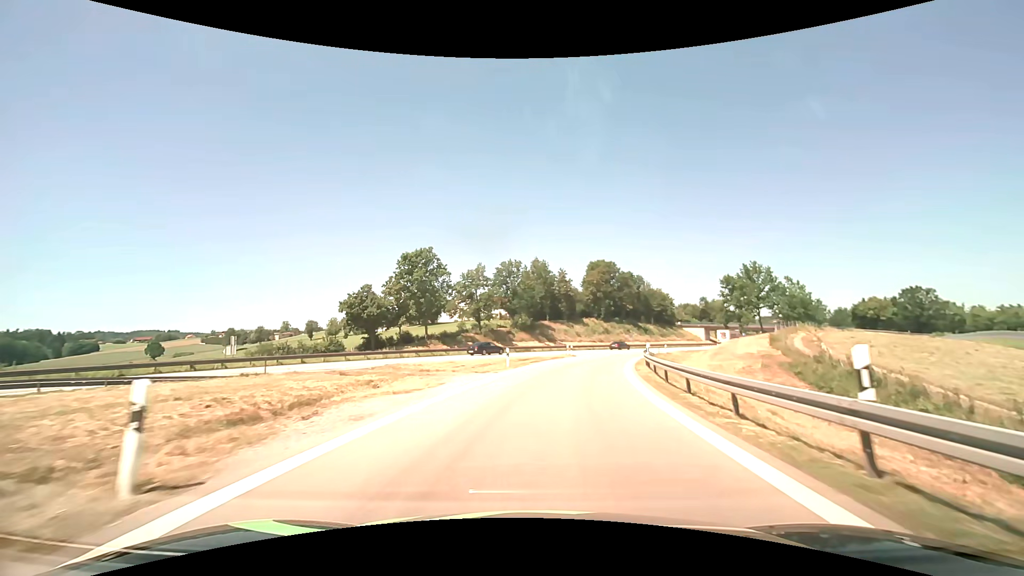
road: motorway_link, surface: asphalt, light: Day
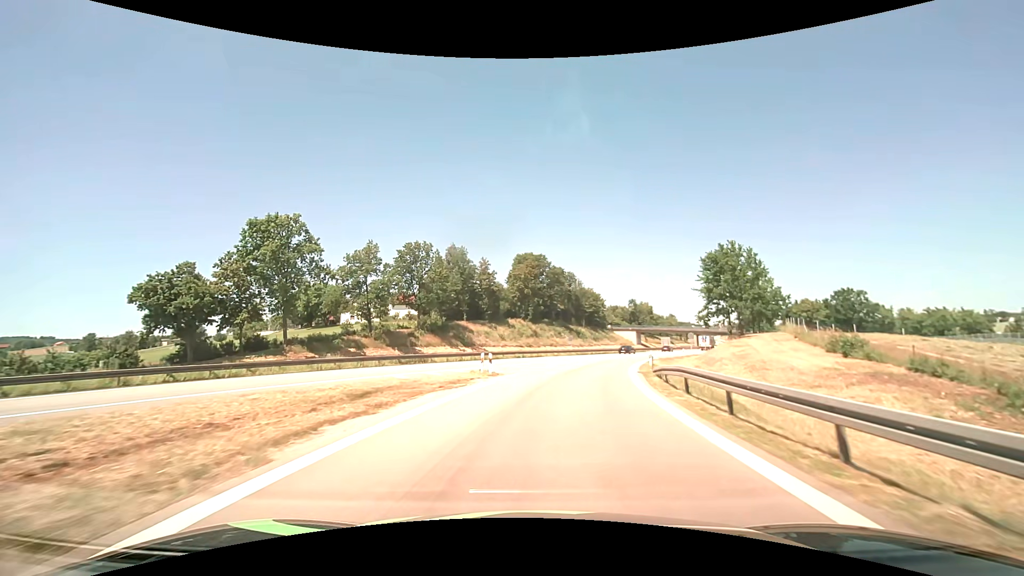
(+1.9, +24.0) m; +9°
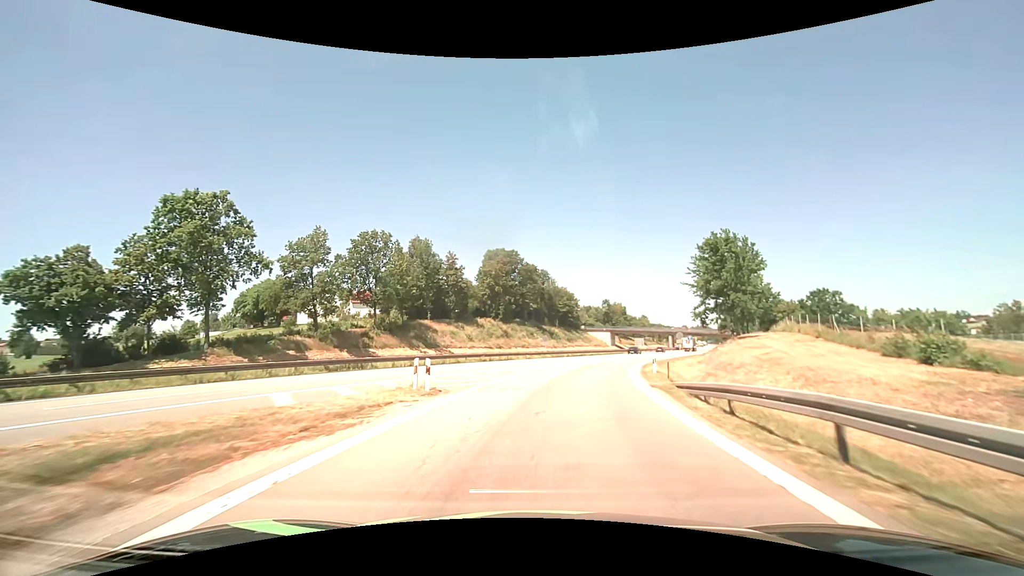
(+0.2, +8.3) m; +3°
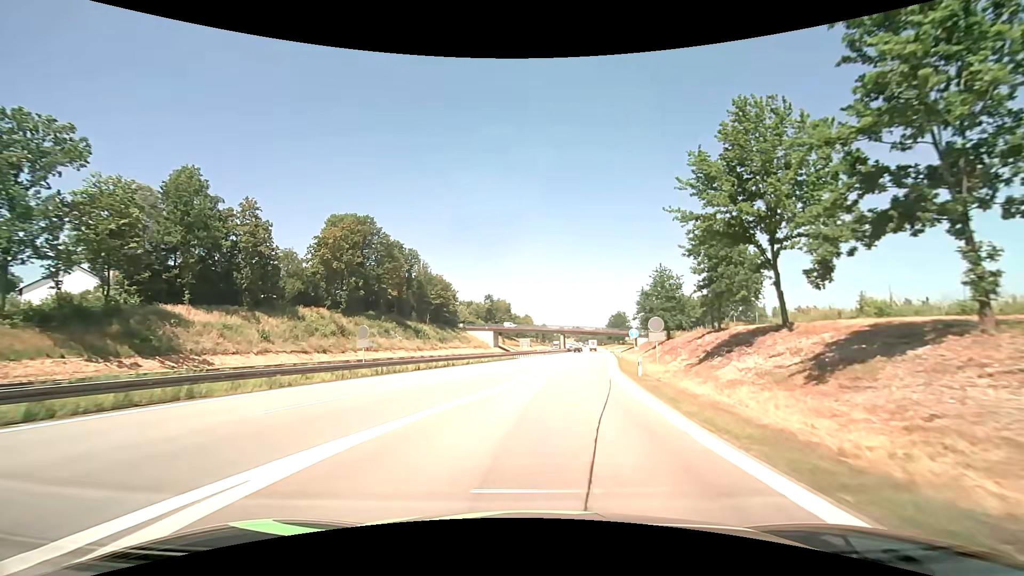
(+4.1, +33.9) m; +14°
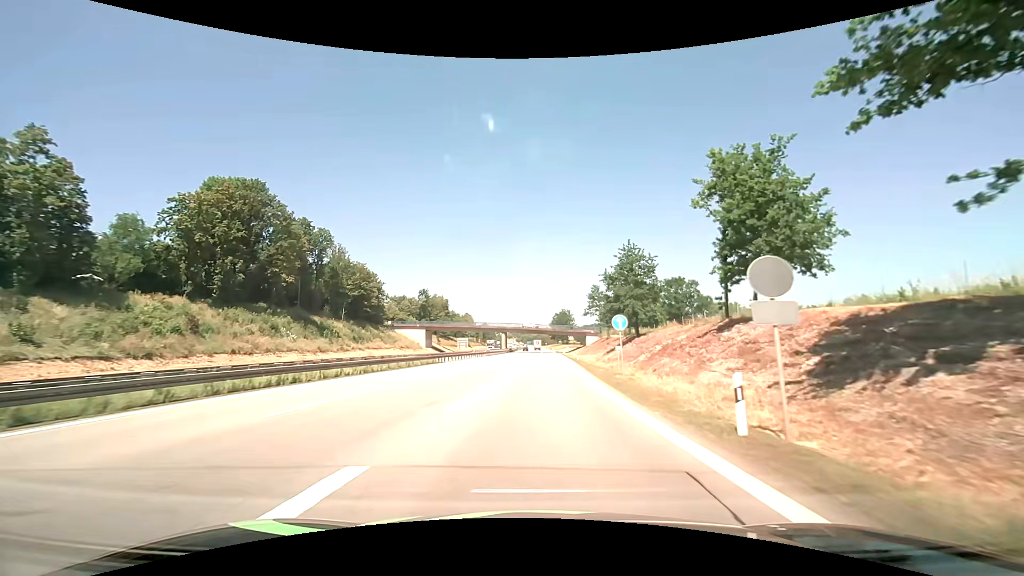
(+1.0, +18.0) m; +7°
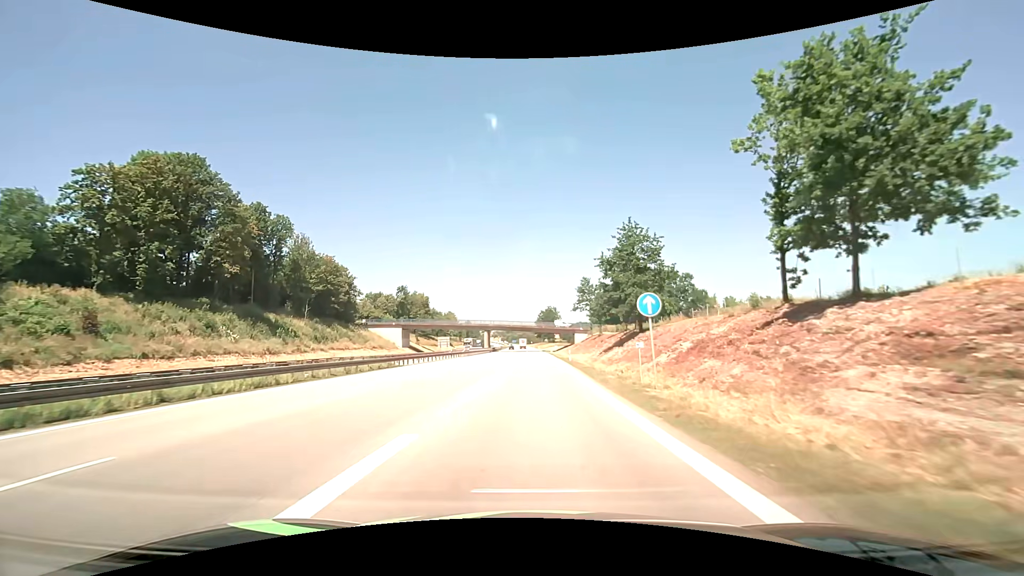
(+0.2, +9.7) m; +2°
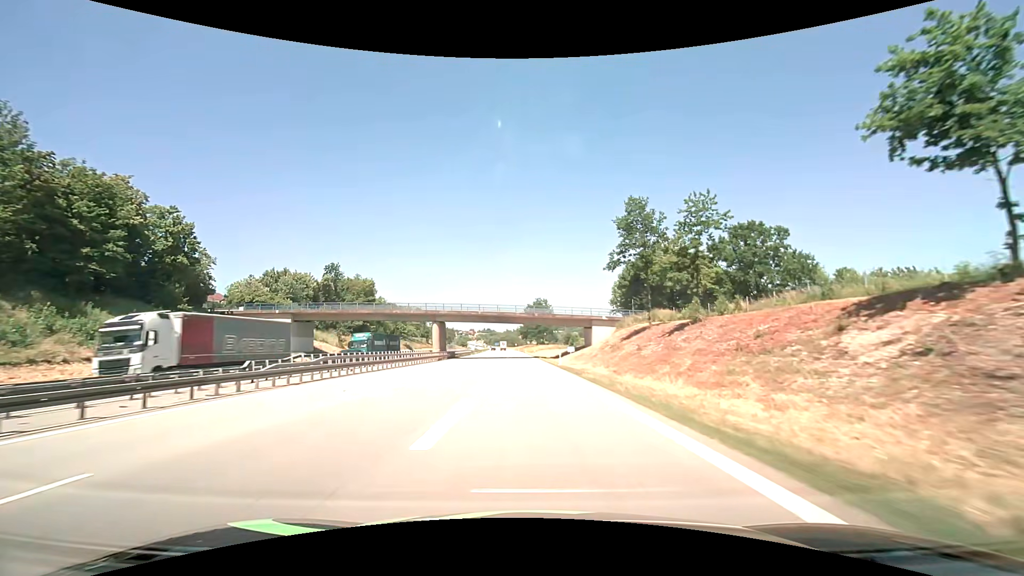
(+0.1, +54.8) m; +2°
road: motorway
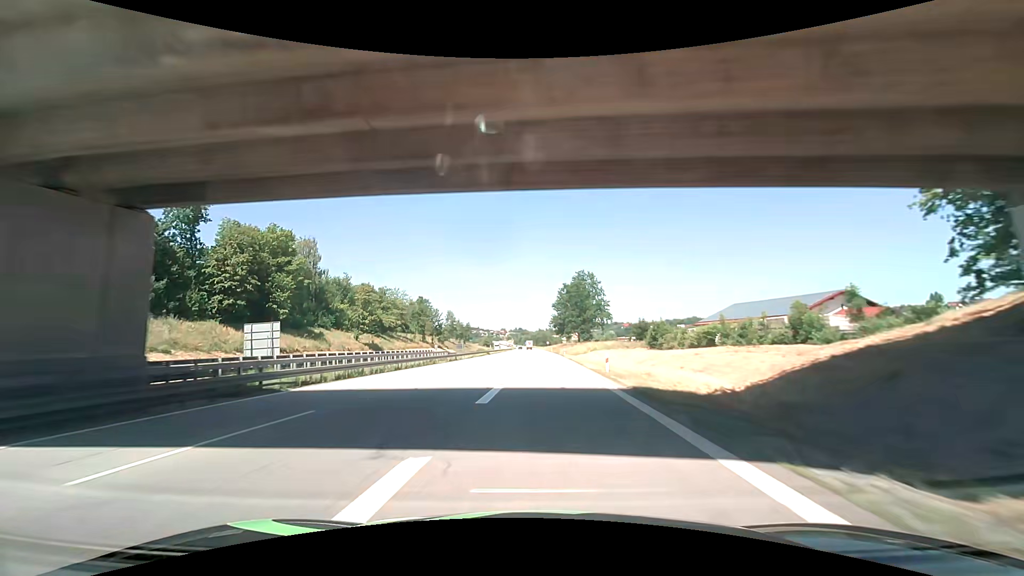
(-1.6, +66.9) m; -3°
(0, +10) (-1, +20) (-1, +30) (-1, +40) (-2, +50) (-2, +60) (-2, +70) (-2, +80) (-2, +90) (-3, +100) m
